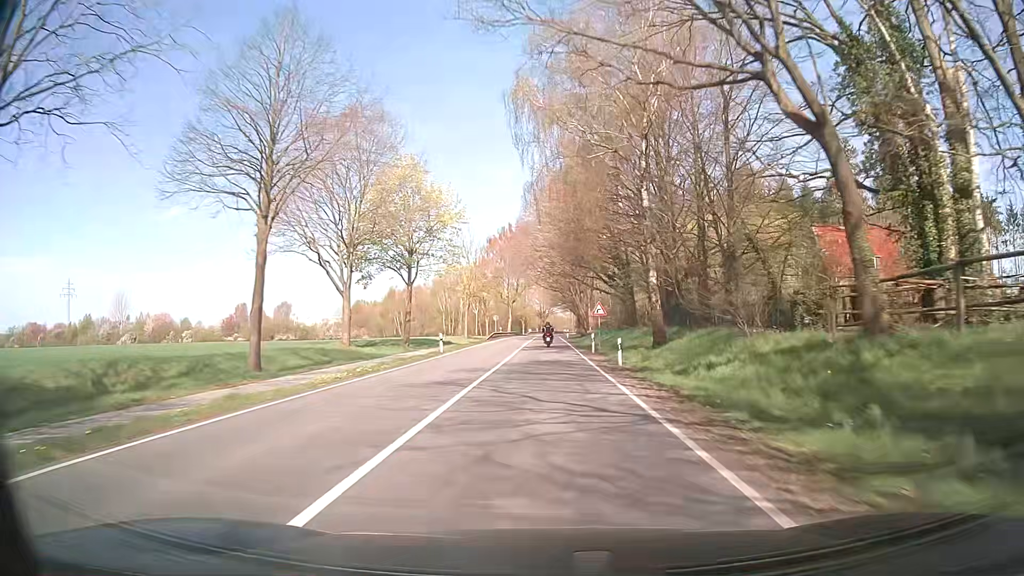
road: secondary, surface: asphalt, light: Day
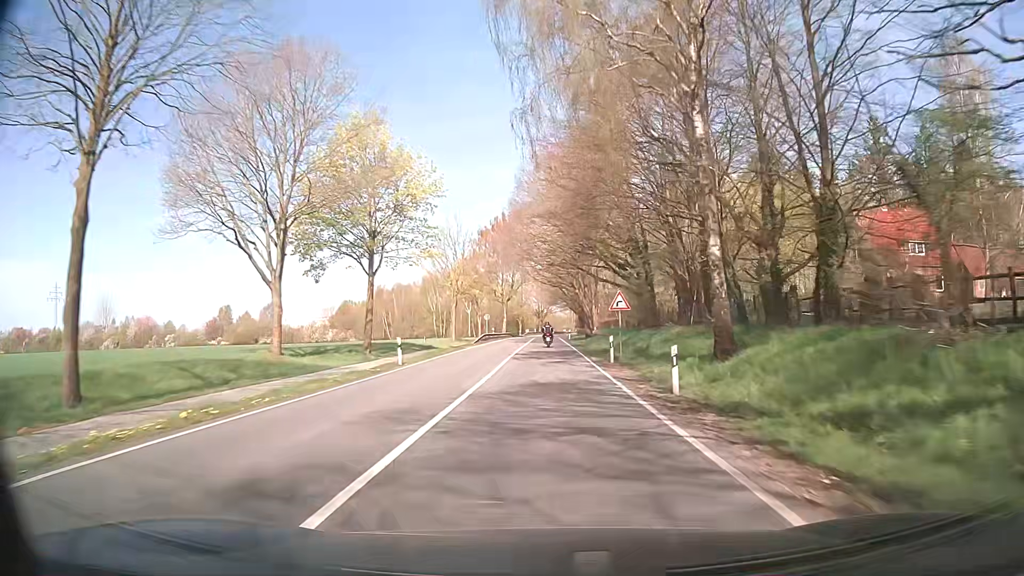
(0.0, +10.7) m; +1°
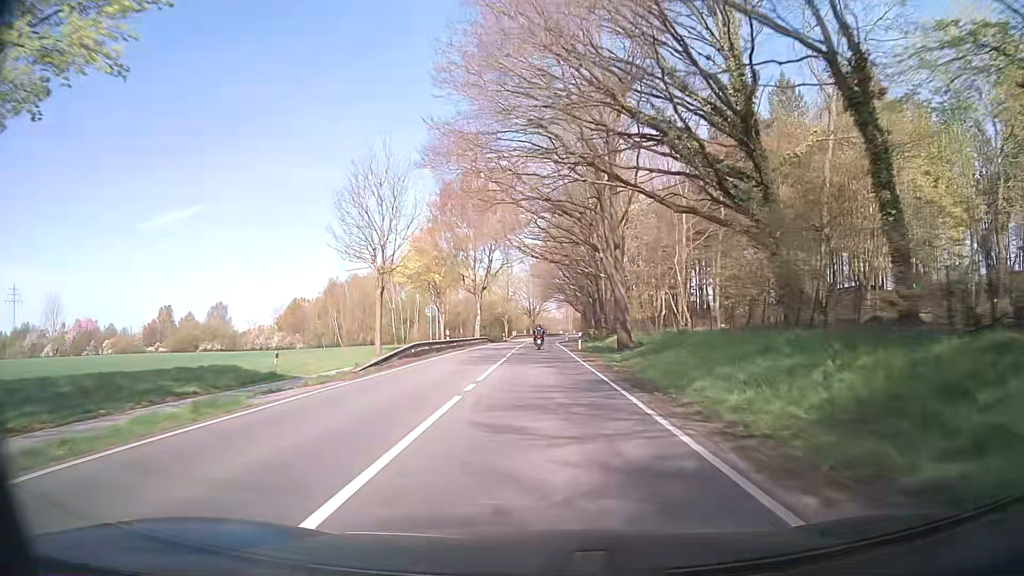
(-0.1, +32.3) m; 0°
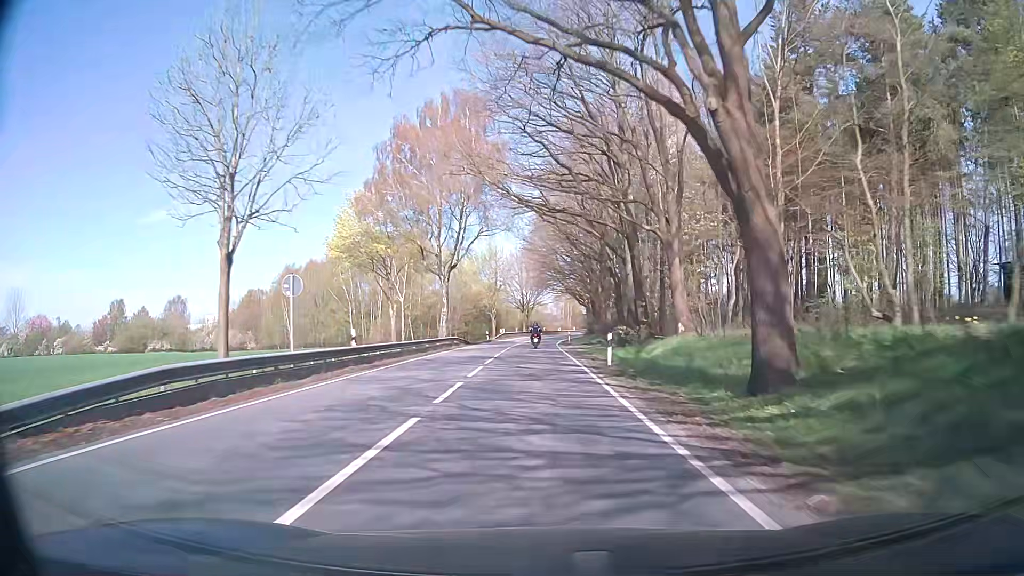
(+0.1, +21.7) m; +1°
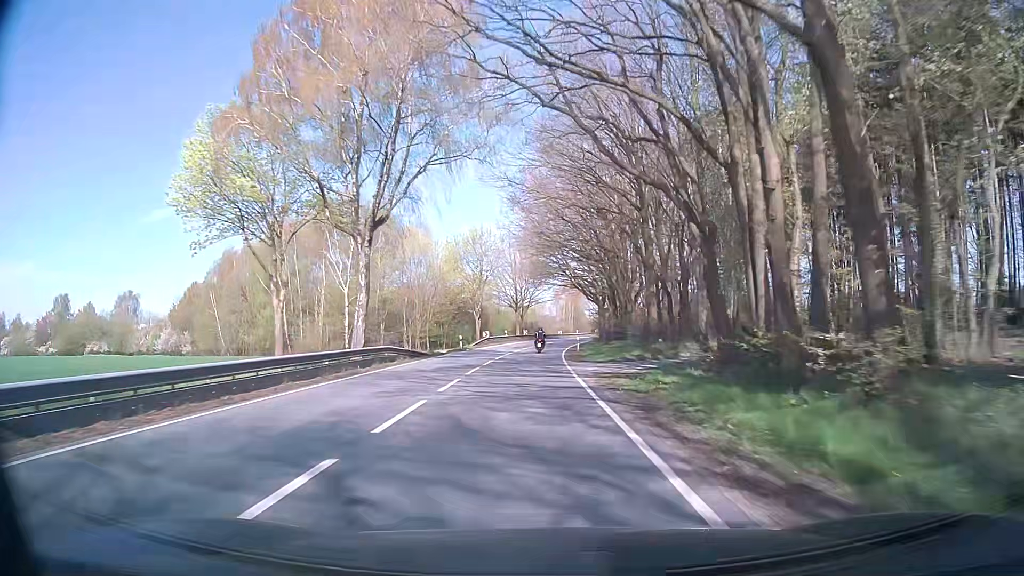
(0.0, +21.8) m; 0°
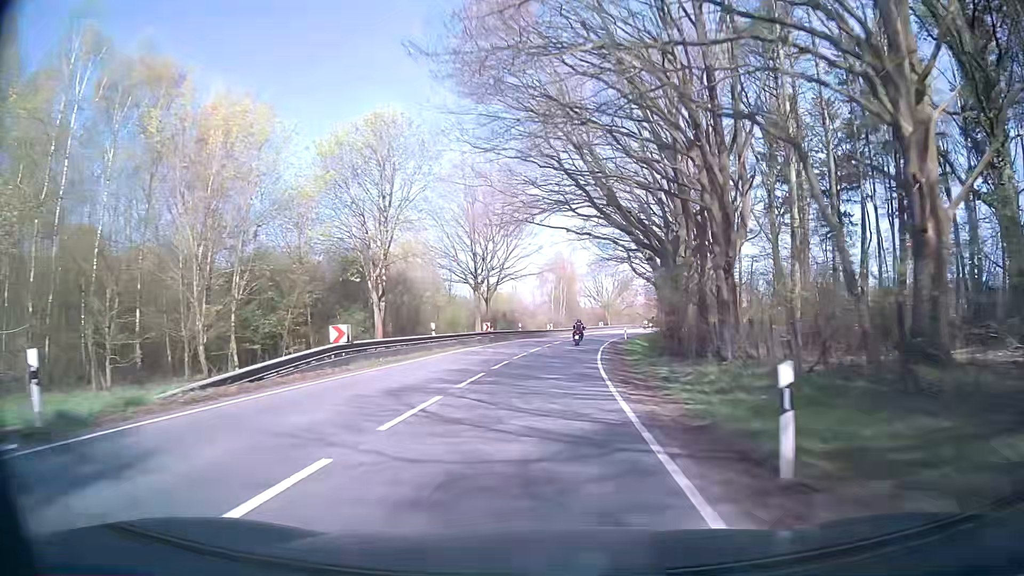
(+0.3, +43.5) m; +2°
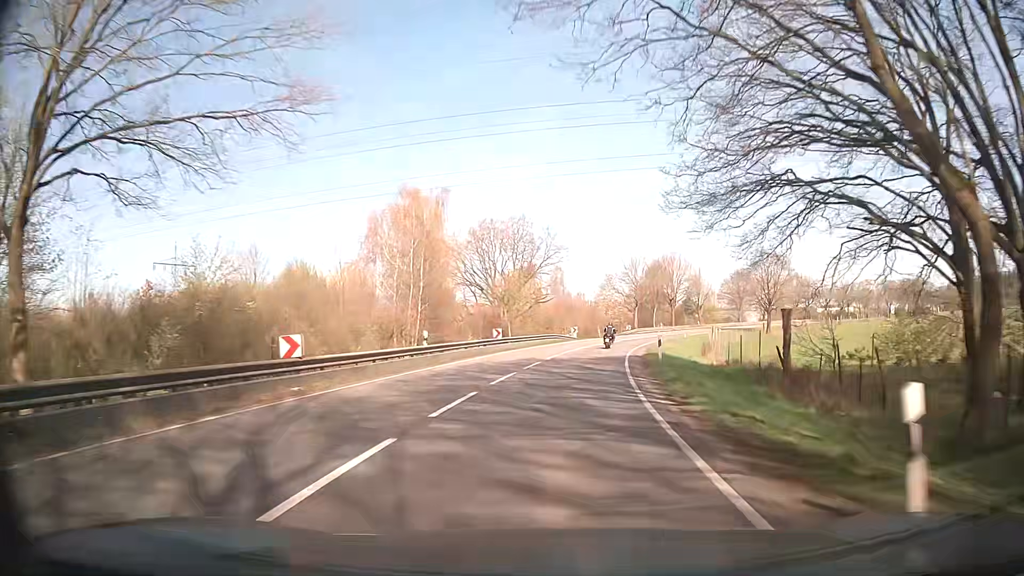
(+3.6, +53.3) m; +9°
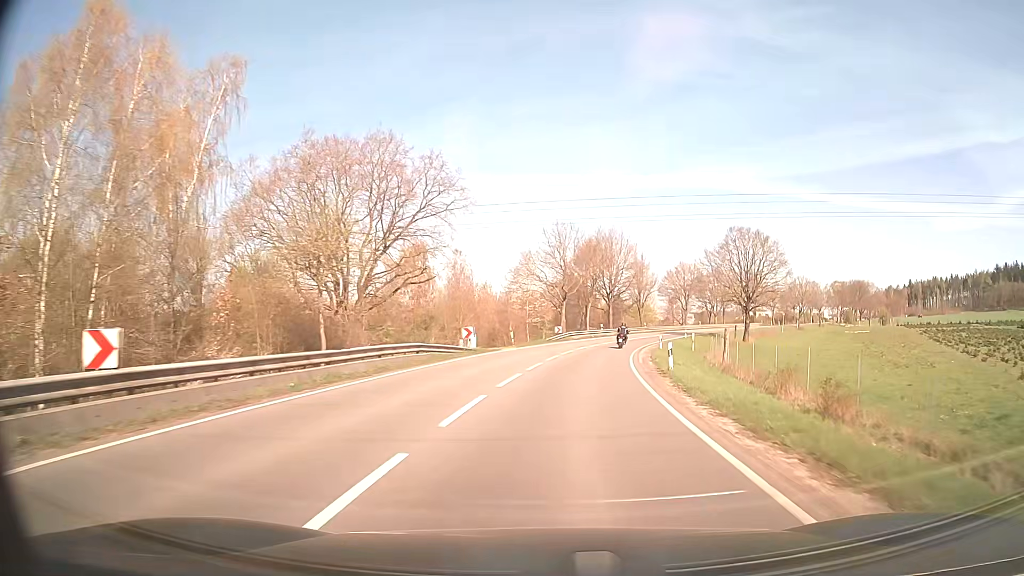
(+2.2, +31.8) m; +8°
(0, +10) (+1, +20) (+2, +30) (+4, +40) (+6, +50) (+8, +59) (+11, +69) (+15, +78) (+18, +87) (+23, +96) m
